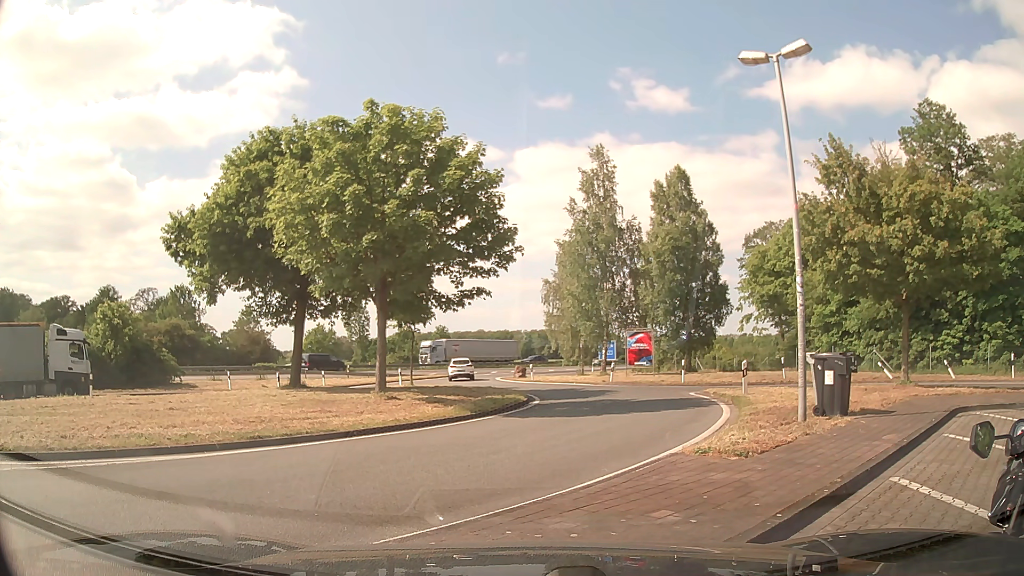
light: Day
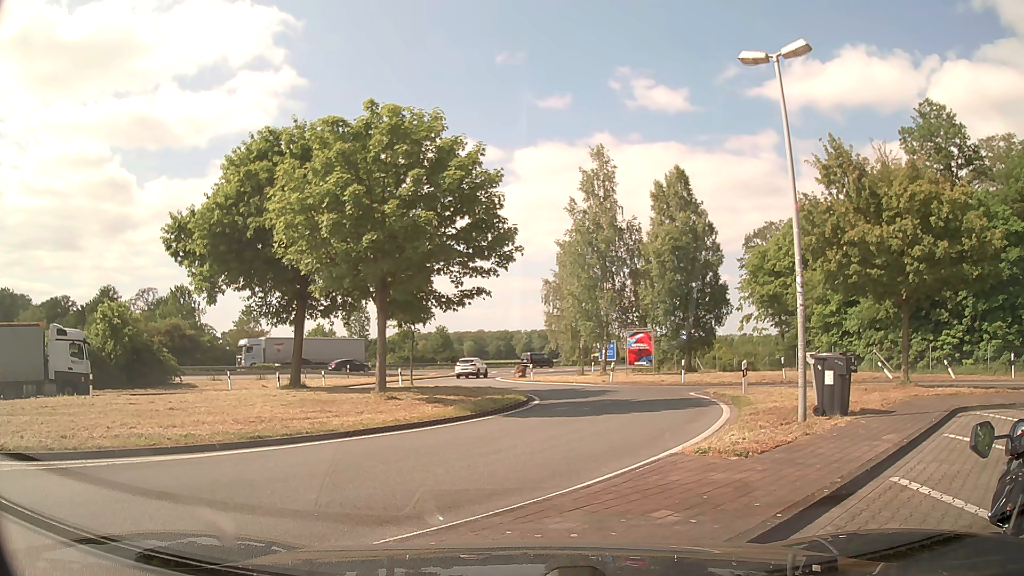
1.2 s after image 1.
(0.0, 0.0) m; 0°
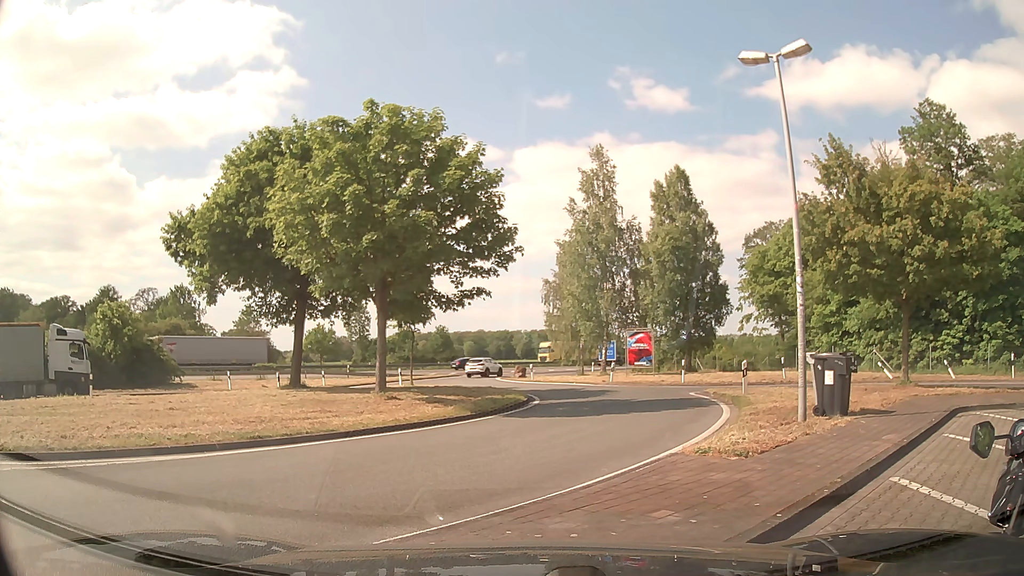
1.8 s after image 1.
(0.0, 0.0) m; 0°
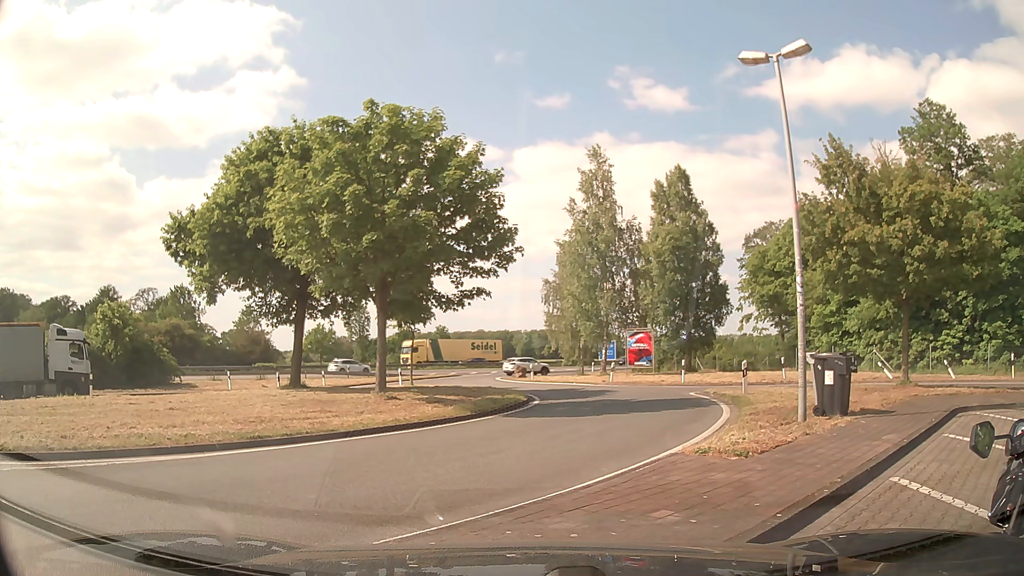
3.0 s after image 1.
(0.0, 0.0) m; 0°
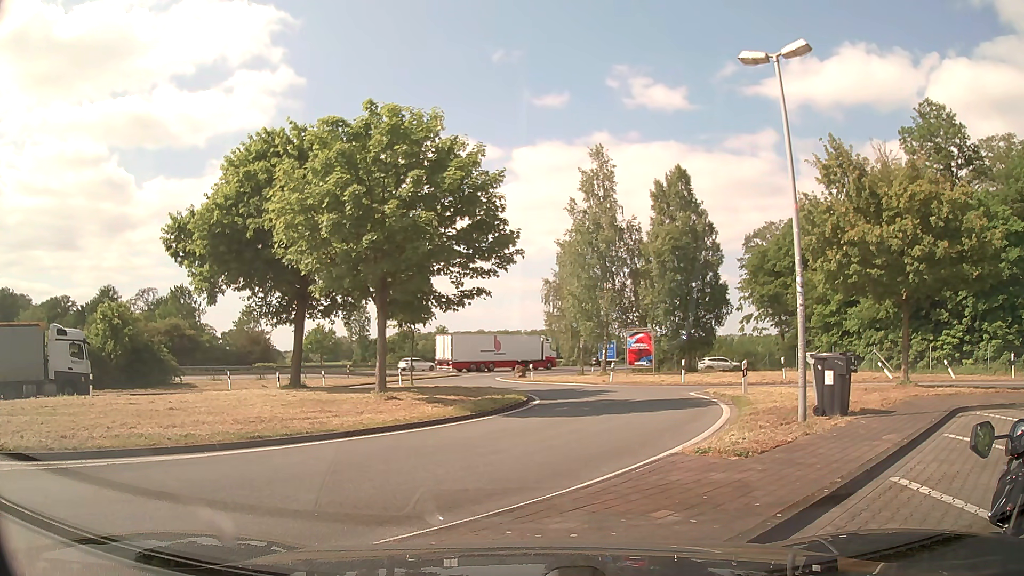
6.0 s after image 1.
(0.0, 0.0) m; 0°
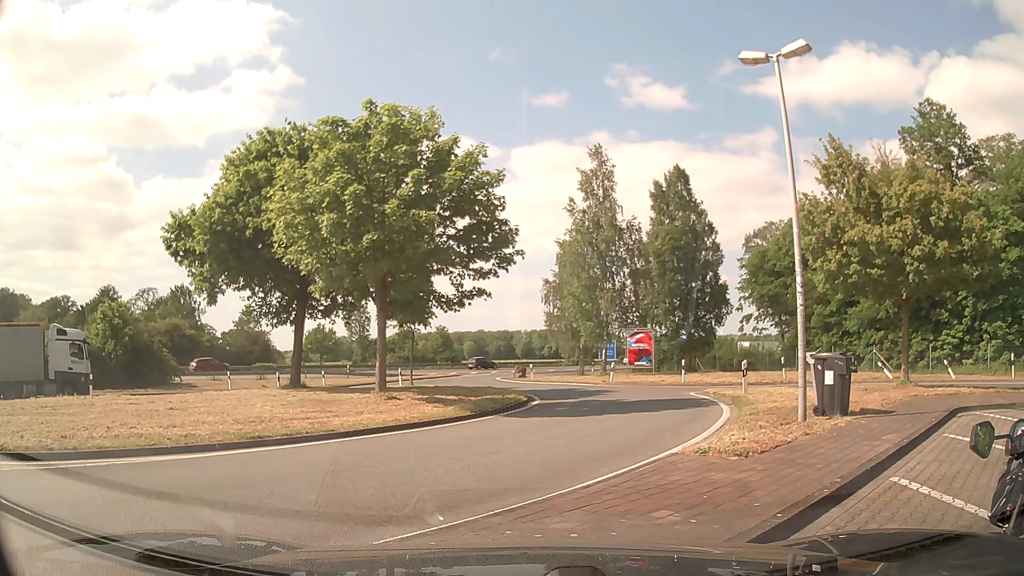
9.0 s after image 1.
(0.0, 0.0) m; 0°
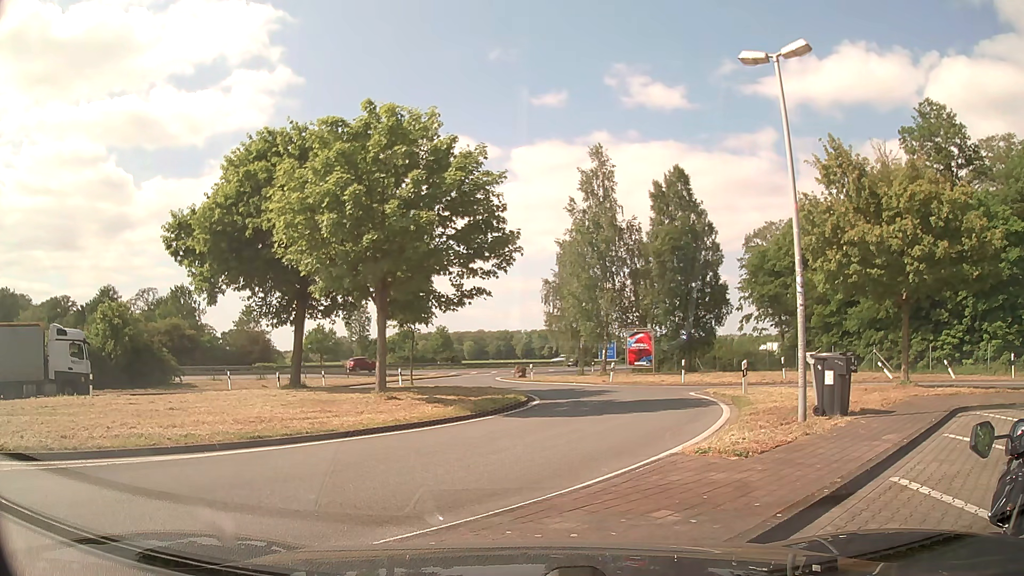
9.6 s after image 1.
(0.0, 0.0) m; 0°
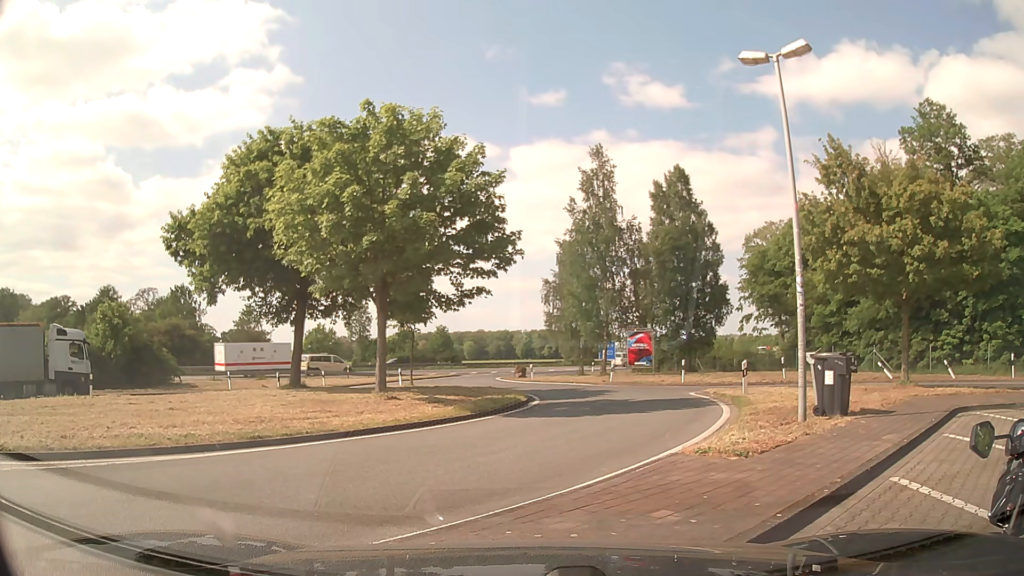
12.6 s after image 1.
(0.0, 0.0) m; 0°
